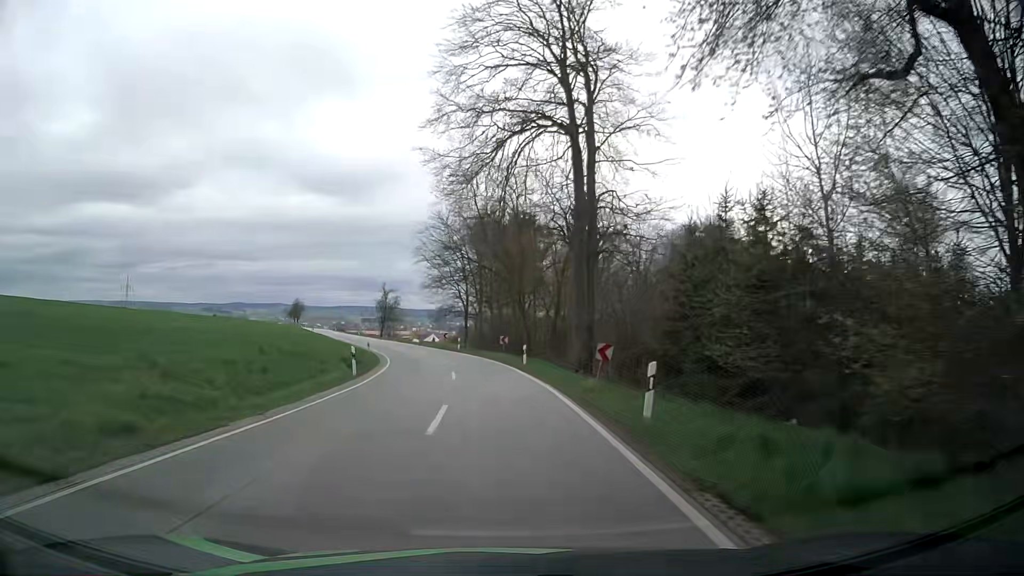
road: secondary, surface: asphalt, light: Day
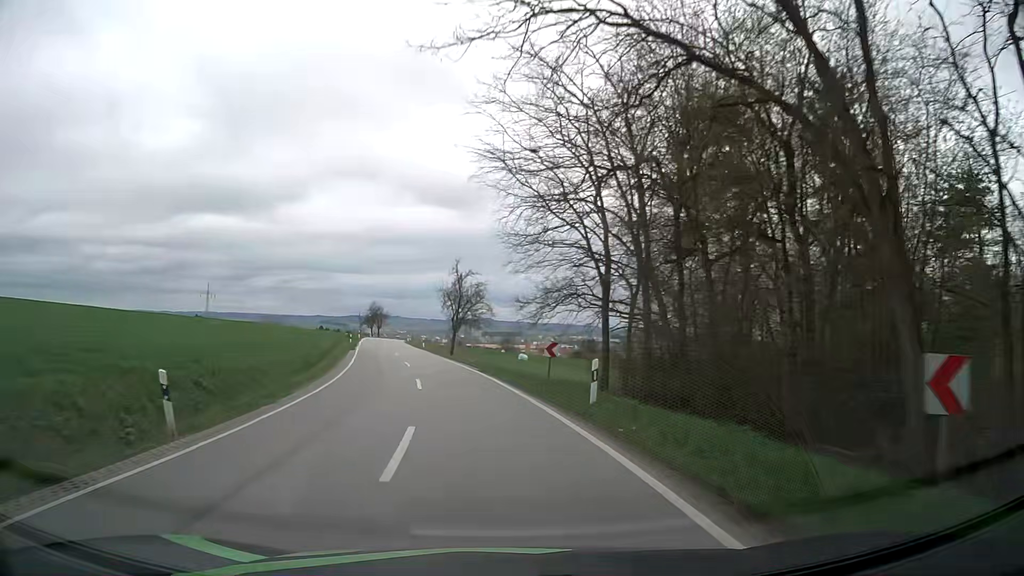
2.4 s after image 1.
(-2.7, +38.6) m; -10°
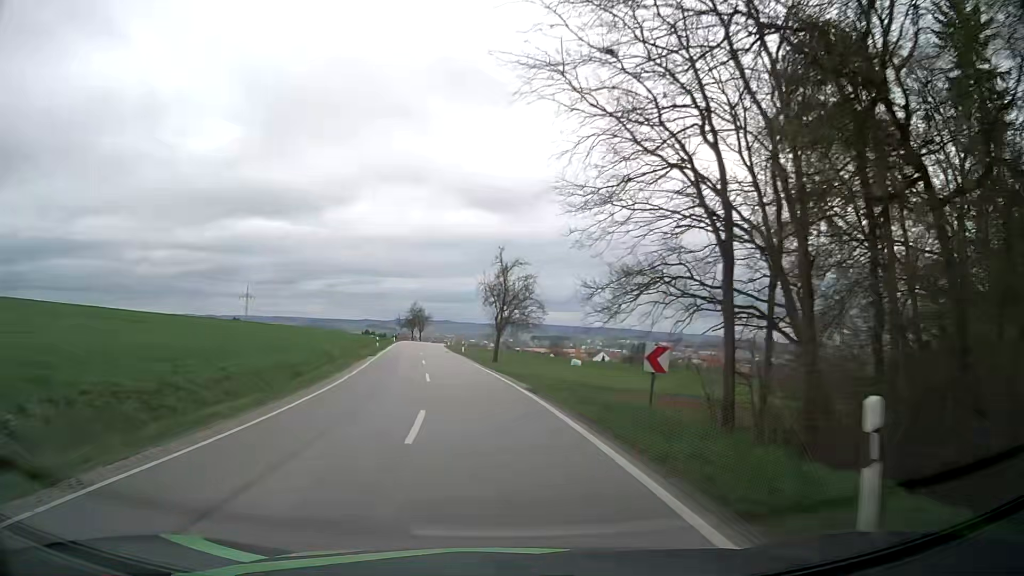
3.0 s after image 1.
(-0.4, +9.6) m; -5°
(0, +10) (-1, +20) (-2, +30) (-3, +40) (-4, +50) (-5, +60) (-7, +70) (-8, +80) (-8, +90) (-9, +100) m
